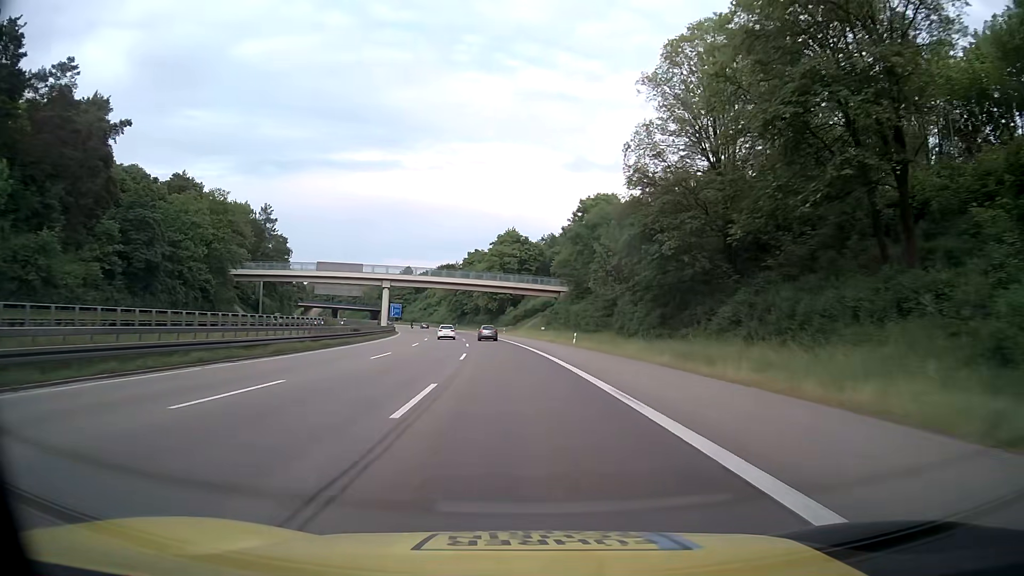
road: motorway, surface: asphalt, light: Day
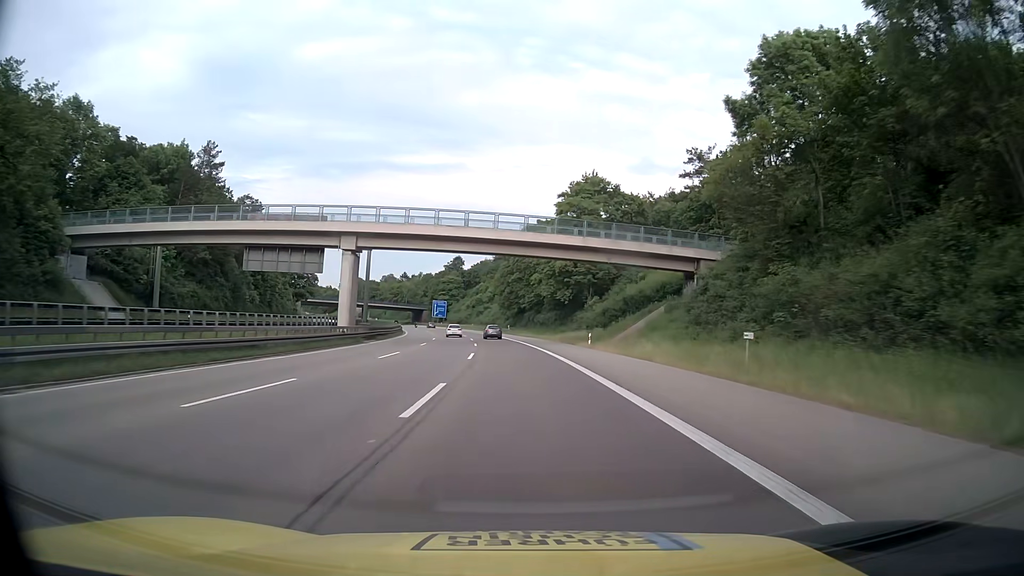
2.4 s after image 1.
(-3.3, +54.6) m; -6°
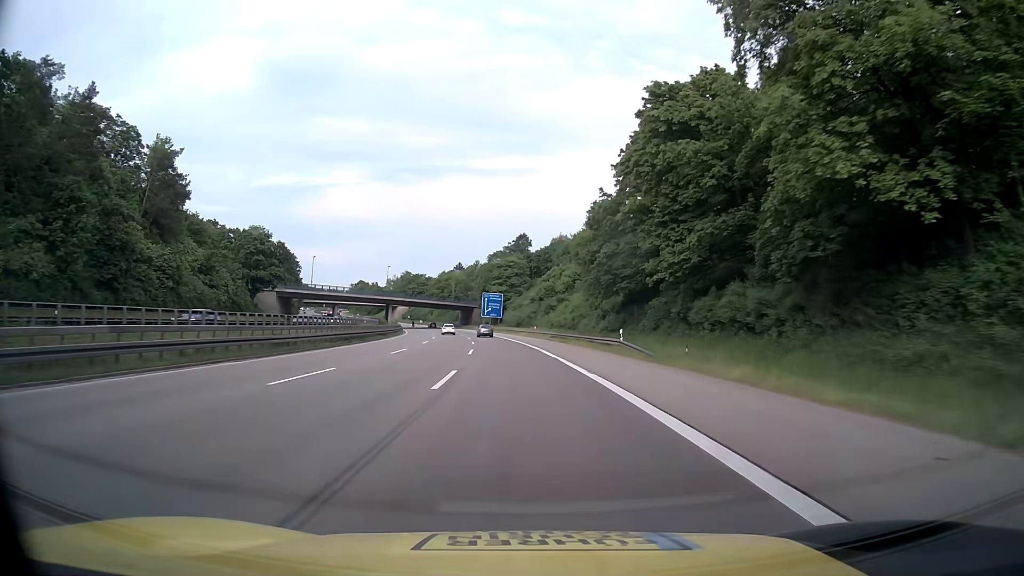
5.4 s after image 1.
(-3.7, +68.4) m; -6°
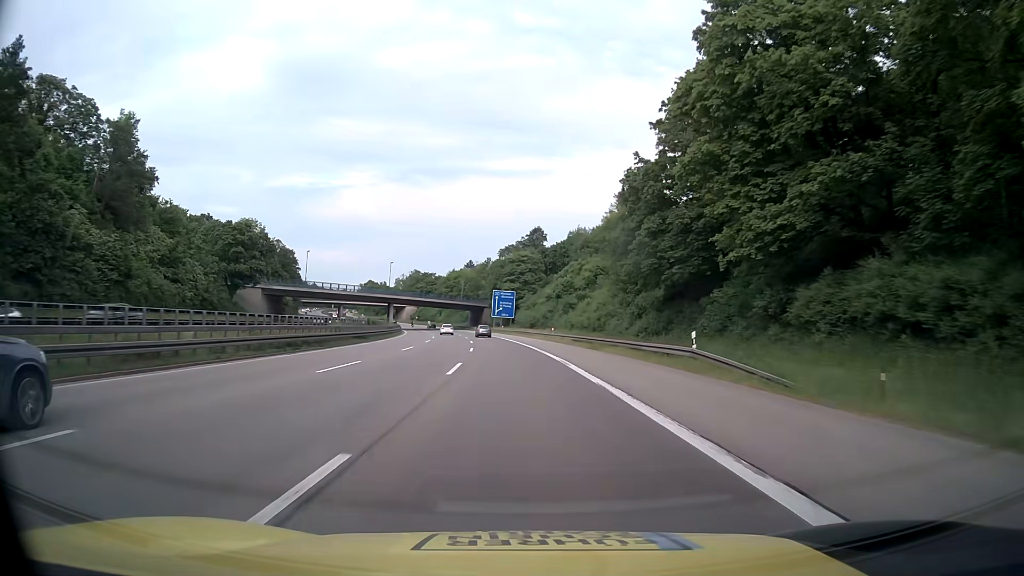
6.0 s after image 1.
(-0.2, +13.7) m; -2°
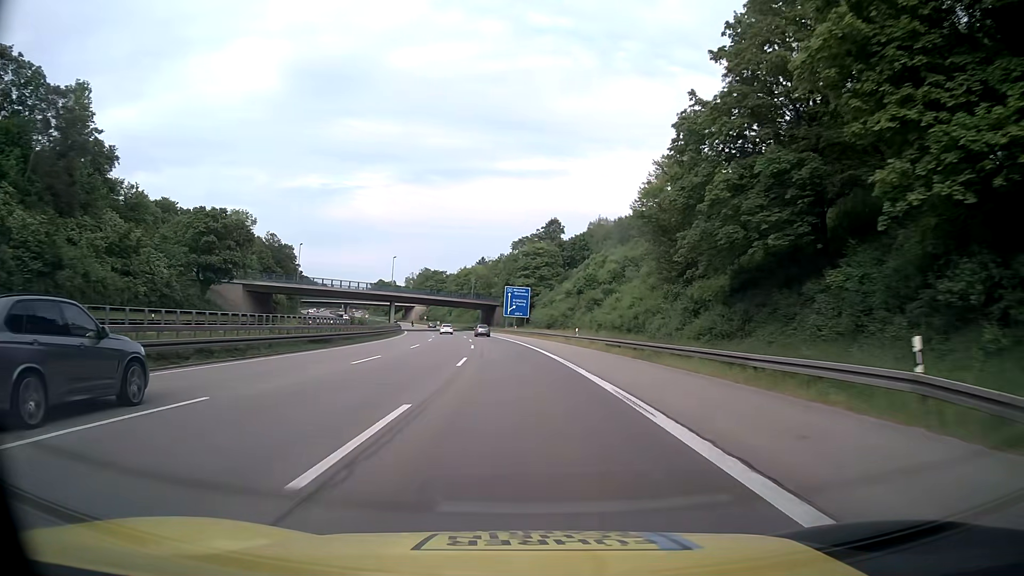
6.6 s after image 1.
(-0.2, +13.7) m; -1°
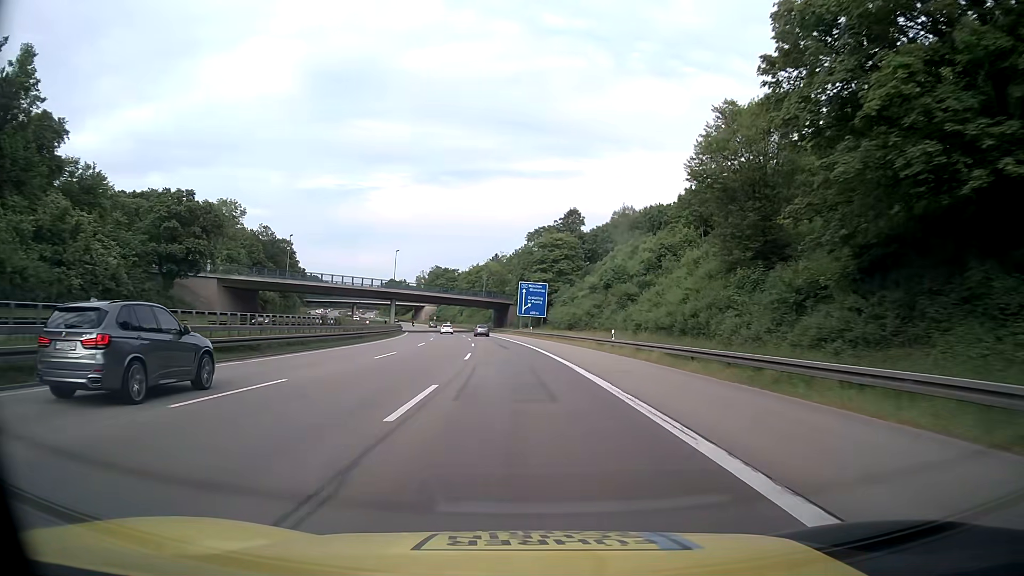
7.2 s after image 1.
(-0.2, +13.7) m; -2°
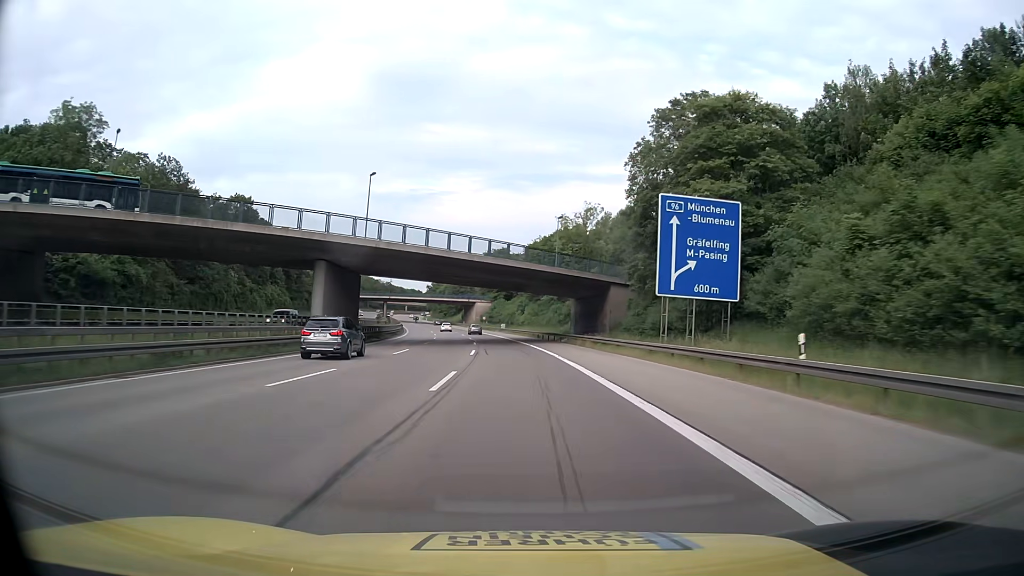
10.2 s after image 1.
(-3.7, +68.4) m; -6°
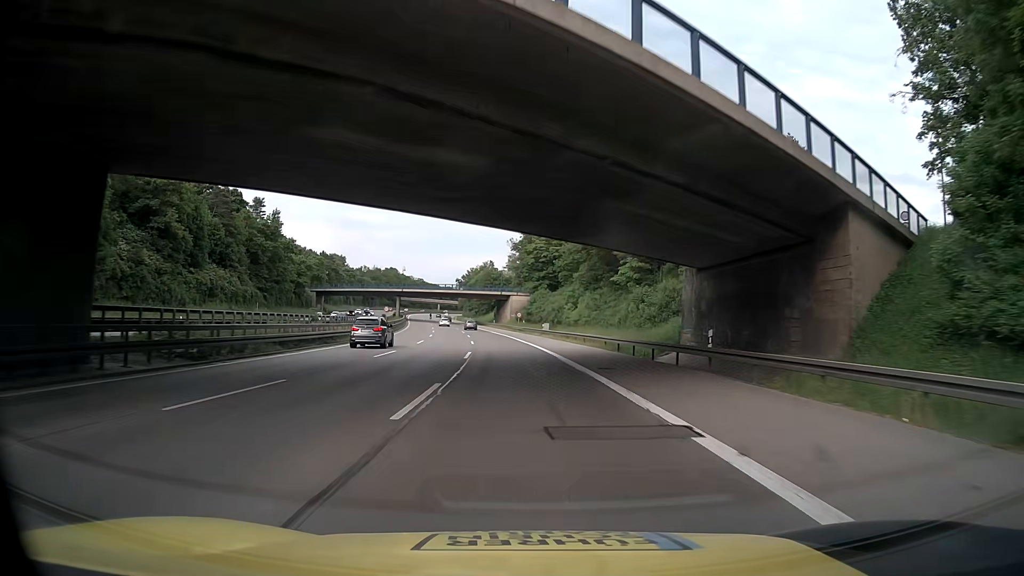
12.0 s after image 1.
(-1.3, +41.1) m; -4°
(0, +10) (0, +20) (-1, +30) (-1, +40) (-2, +50) (-3, +60) (-4, +70) (-5, +80) (-6, +90) (-7, +100) m
